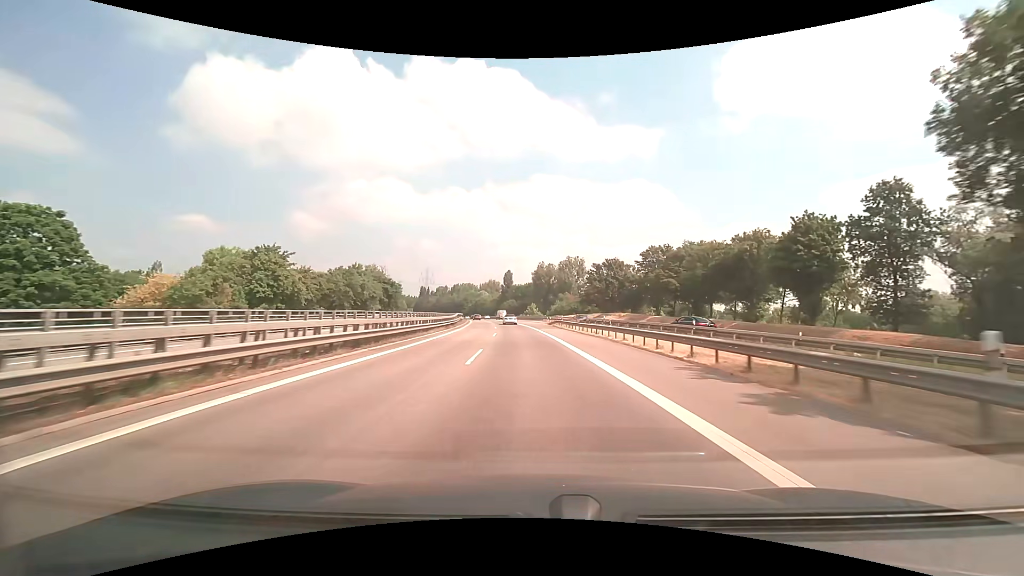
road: trunk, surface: asphalt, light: Day
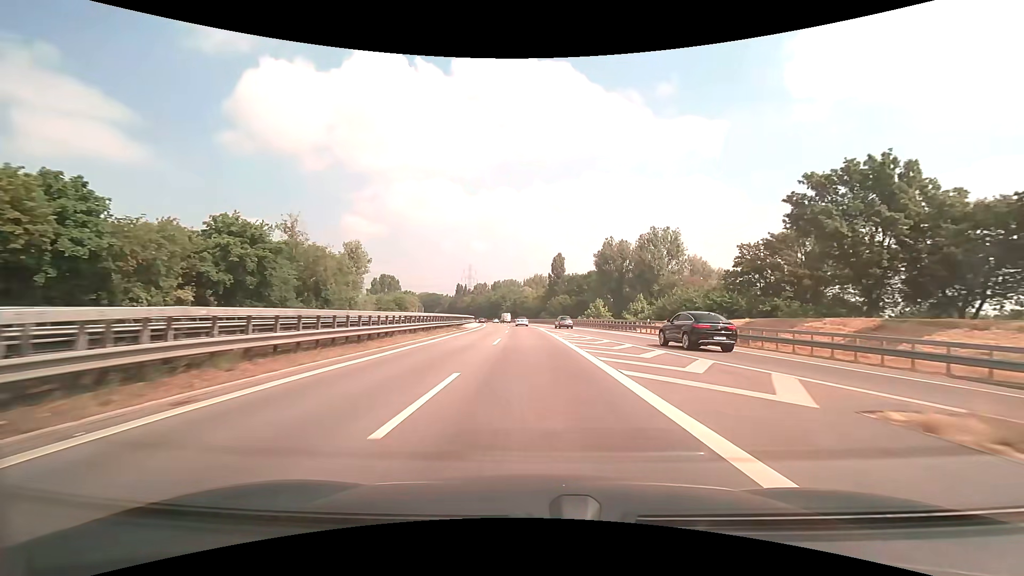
(-2.9, +63.0) m; -6°
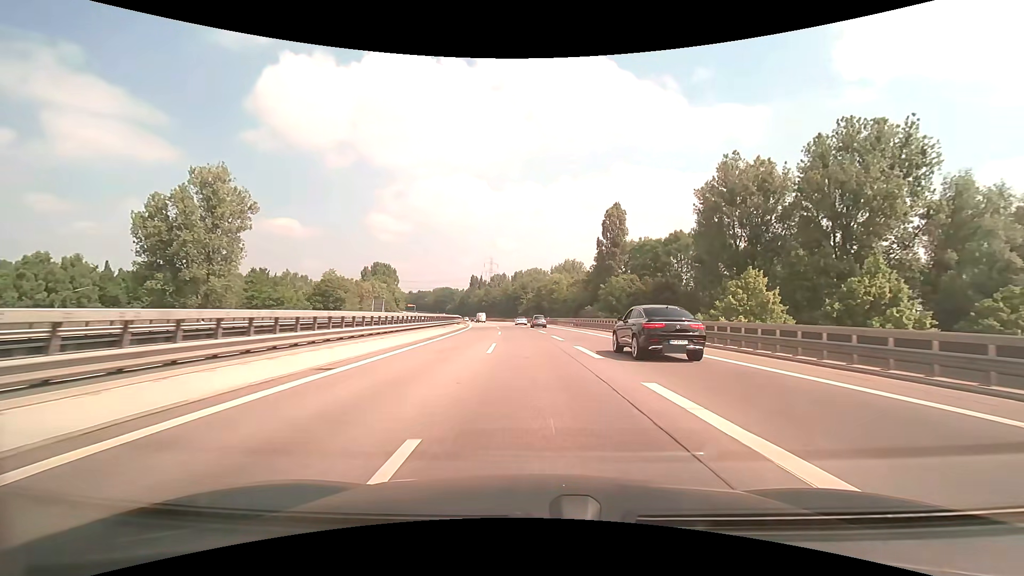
(-1.9, +61.6) m; -3°
(0, +10) (0, +20) (0, +30) (-1, +40) (-1, +50) (-2, +60) (-3, +70) (-4, +80) (-5, +90) (-7, +100) m
